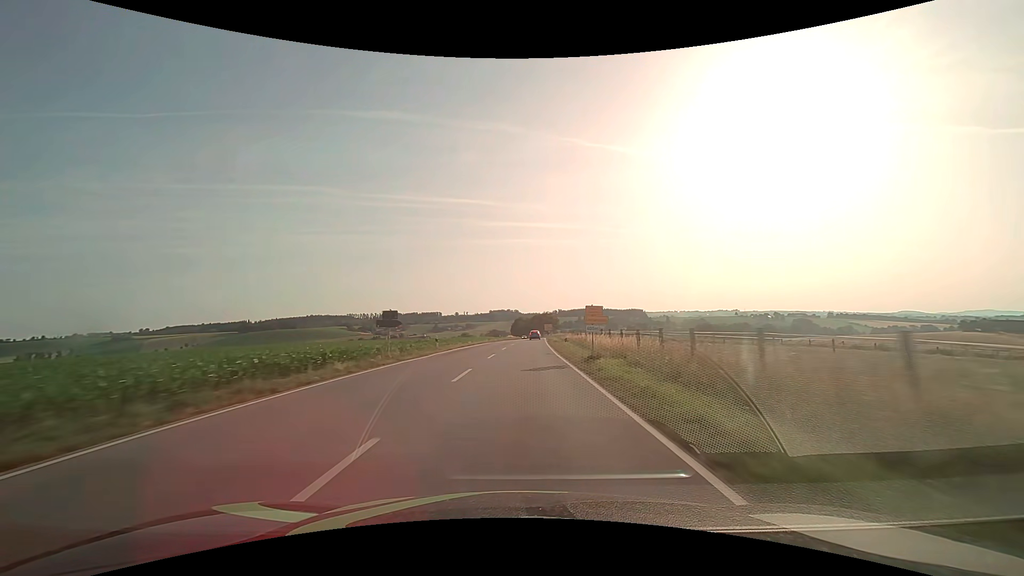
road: secondary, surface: asphalt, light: Day
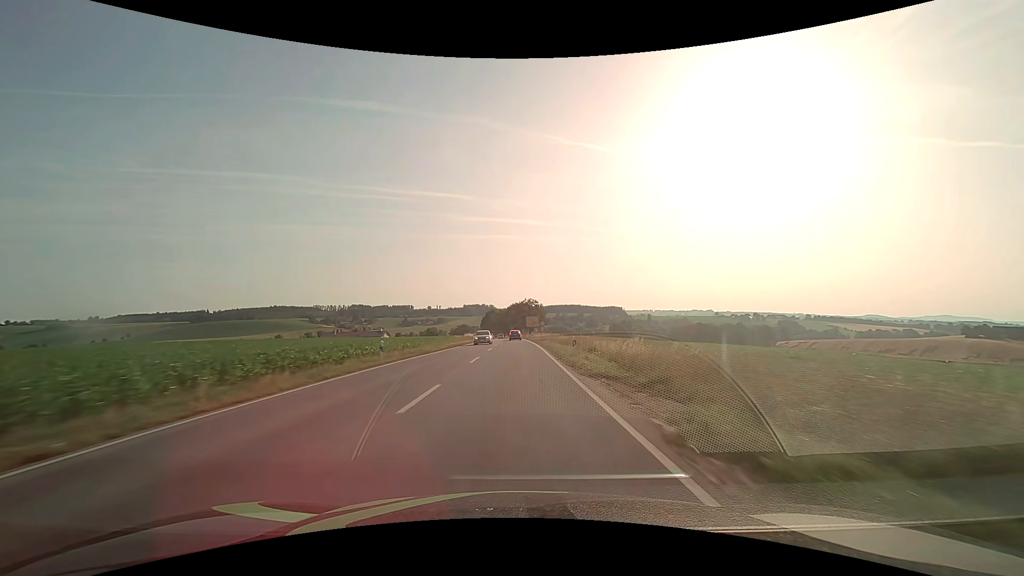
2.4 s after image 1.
(+2.0, +63.1) m; +3°
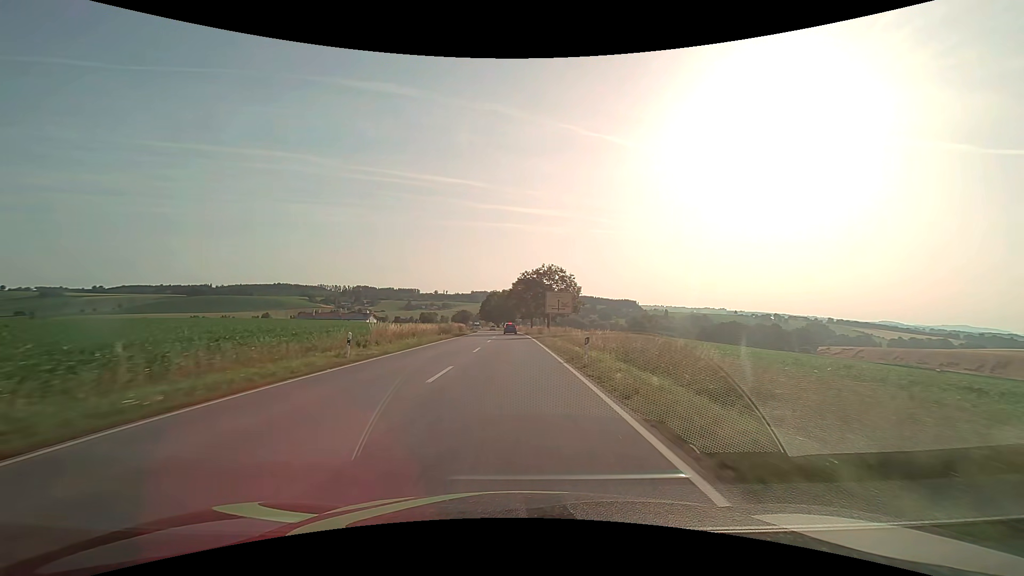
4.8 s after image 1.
(-0.1, +55.9) m; -1°
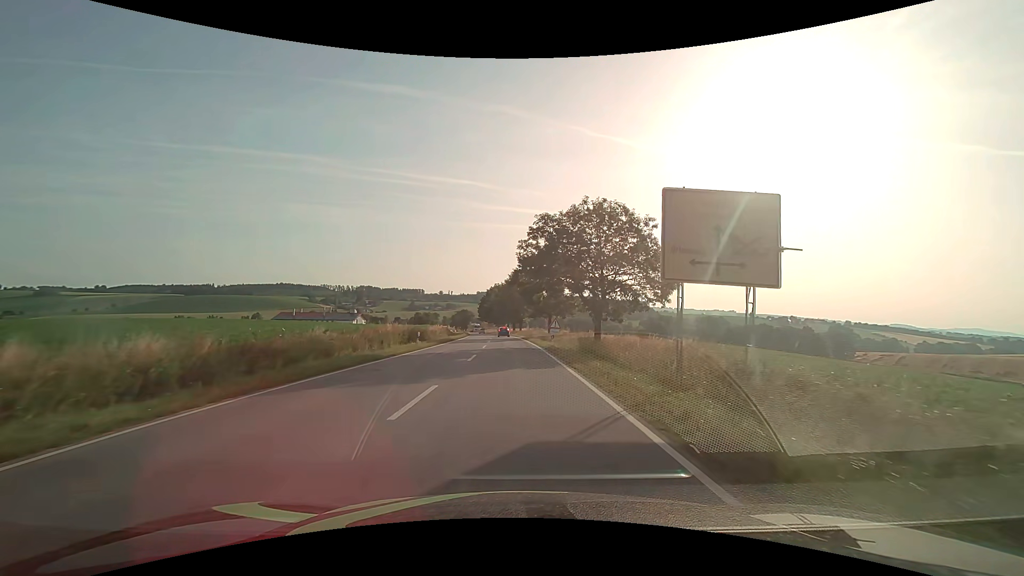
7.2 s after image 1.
(-0.3, +38.8) m; -1°
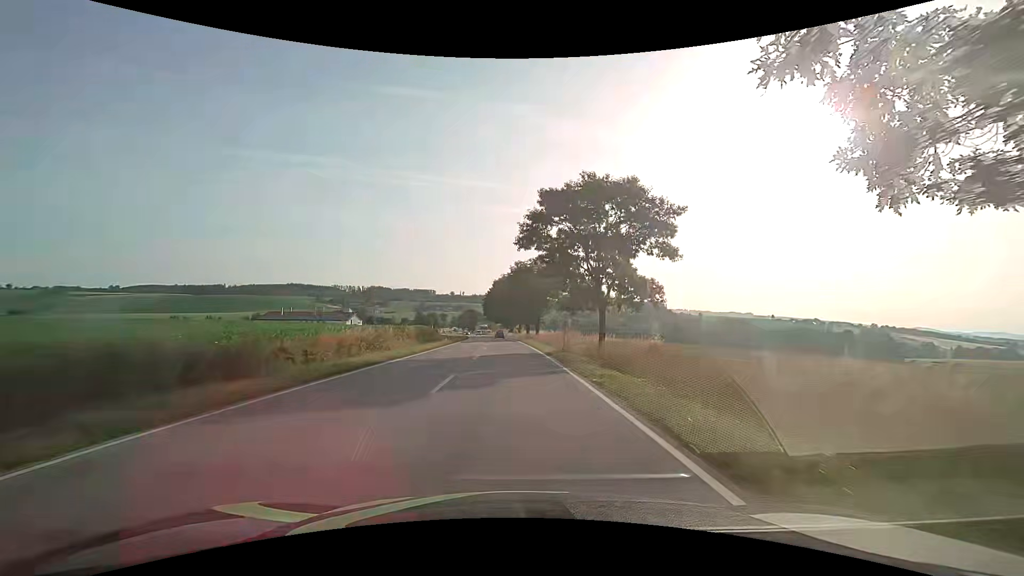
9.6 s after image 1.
(-0.4, +32.6) m; -1°
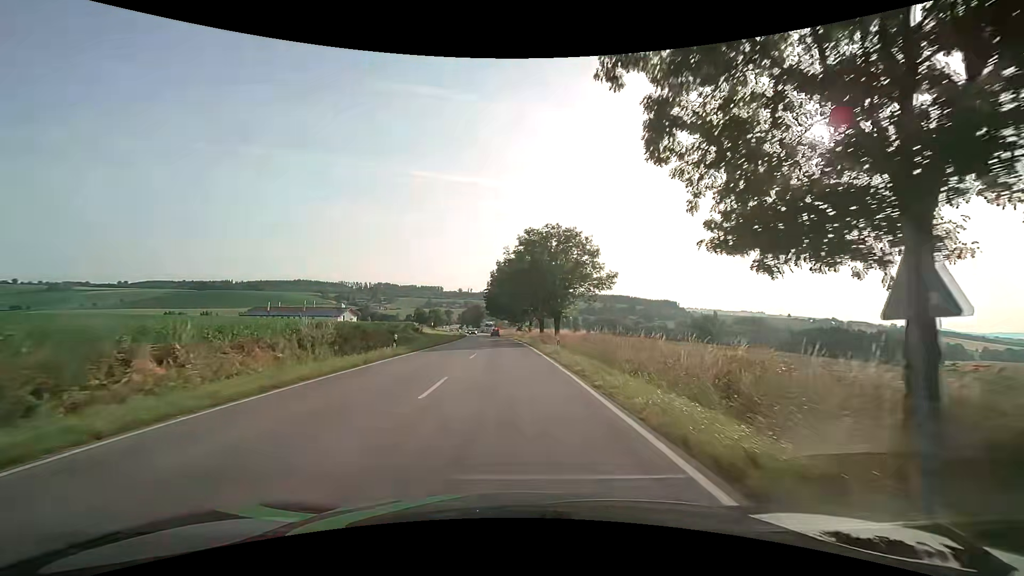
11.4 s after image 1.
(-0.2, +24.7) m; -1°
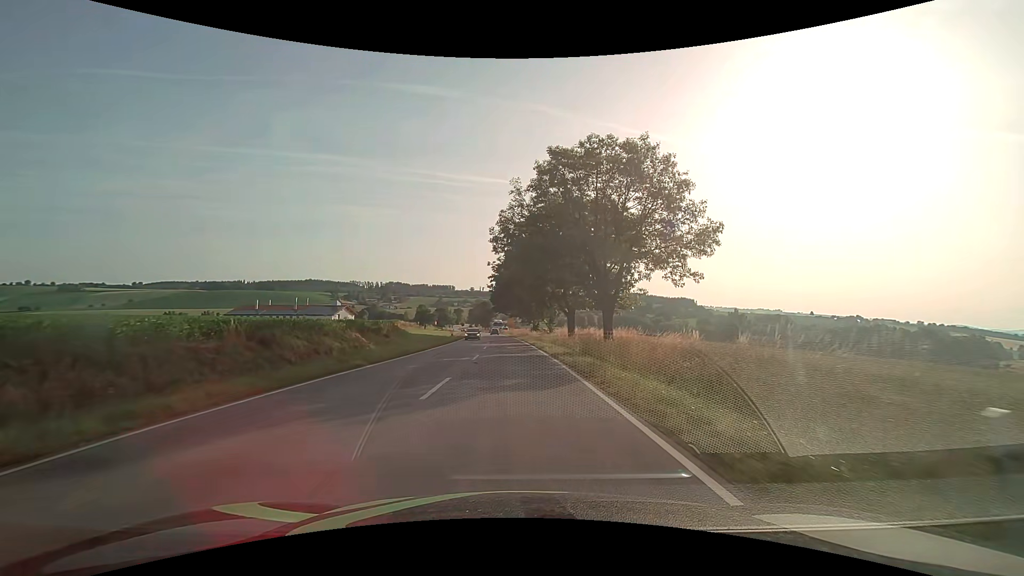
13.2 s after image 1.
(-0.2, +24.3) m; -1°
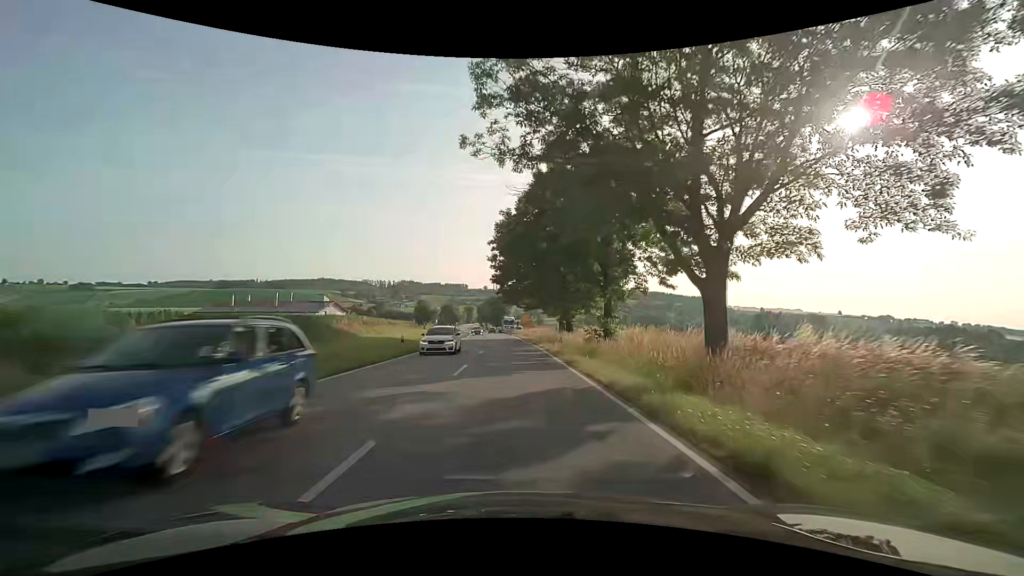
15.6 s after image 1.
(-0.4, +31.4) m; -2°
(0, +10) (0, +20) (0, +30) (0, +40) (-1, +50) (-1, +60) (-2, +70) (-2, +80) (-3, +90) (-4, +100) m
